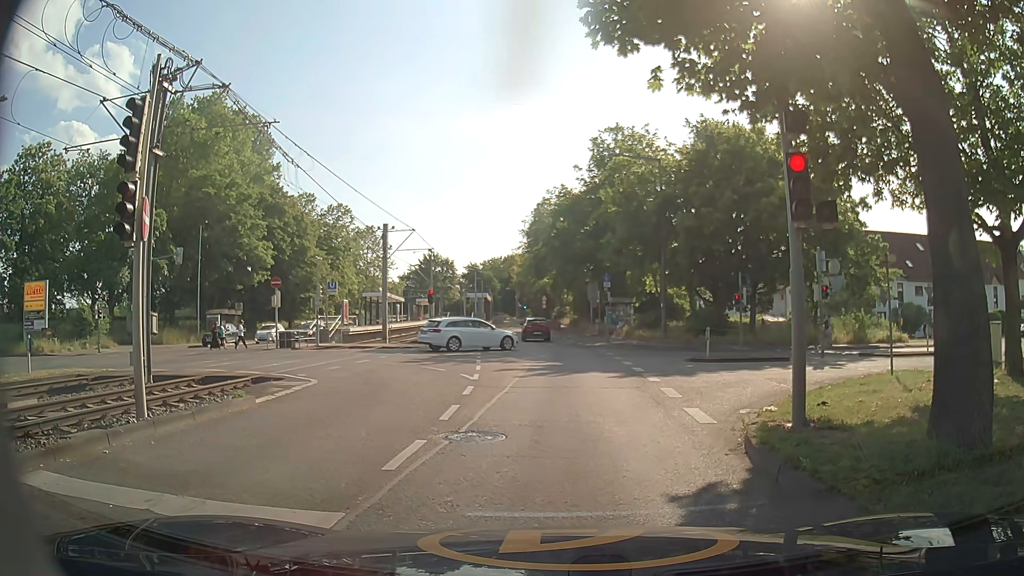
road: secondary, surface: asphalt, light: Day
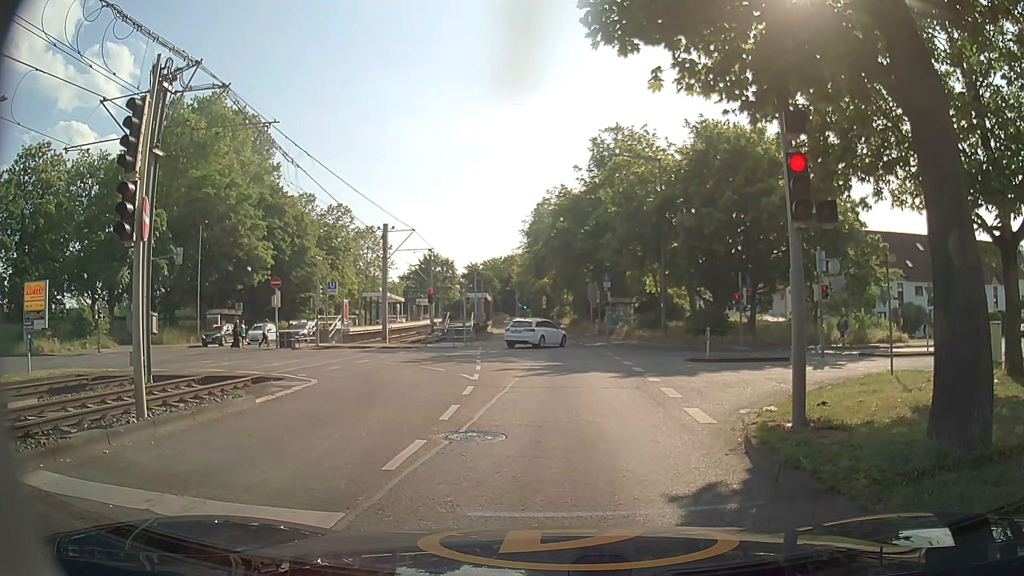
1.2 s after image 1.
(0.0, 0.0) m; 0°
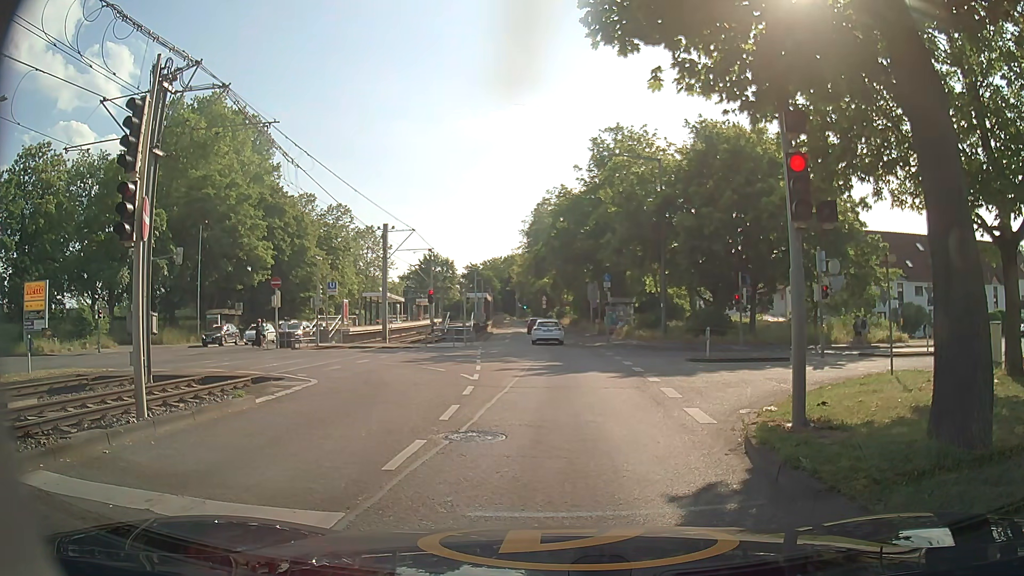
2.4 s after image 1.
(0.0, 0.0) m; 0°
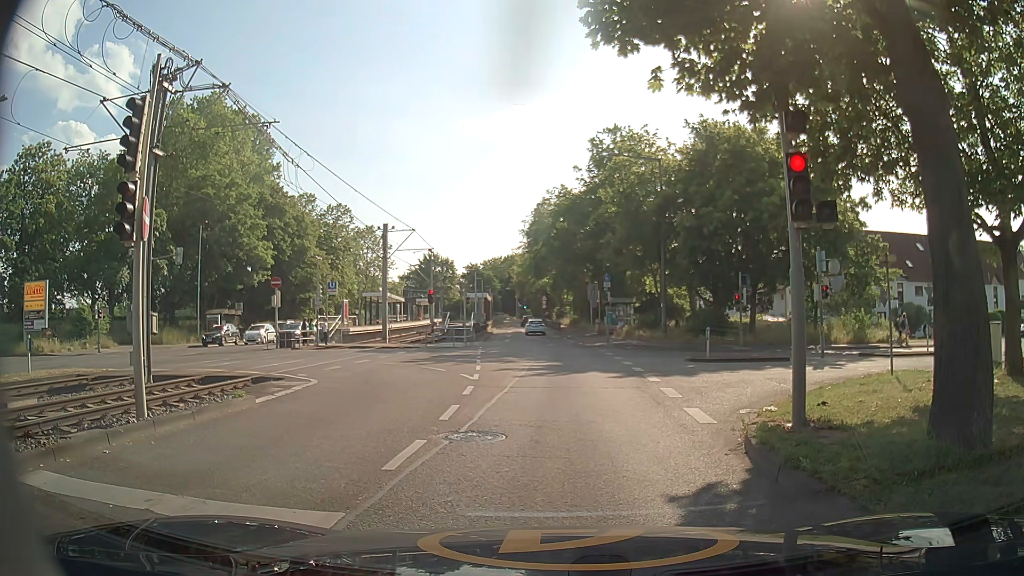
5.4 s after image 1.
(0.0, 0.0) m; 0°
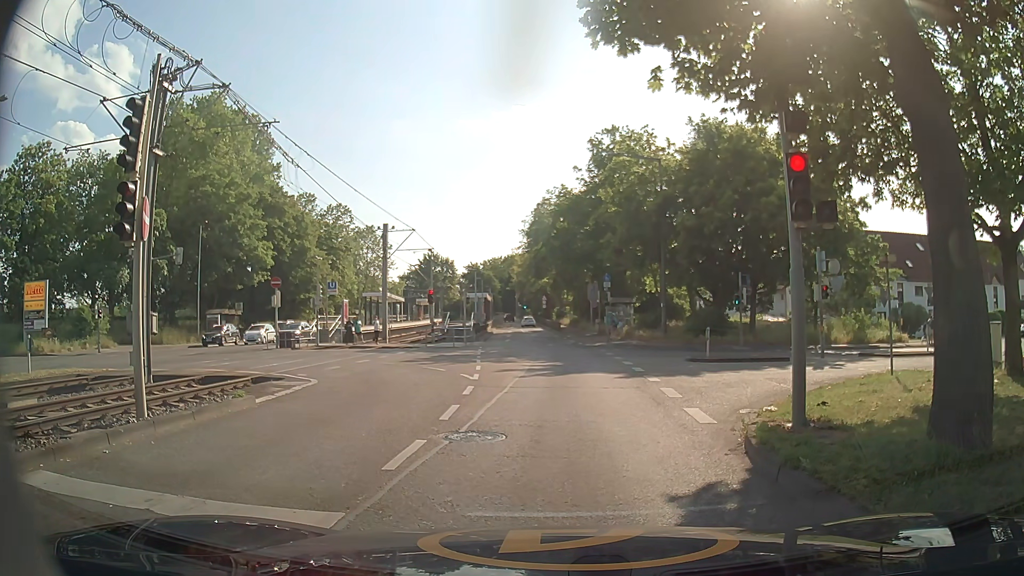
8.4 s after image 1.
(0.0, 0.0) m; 0°
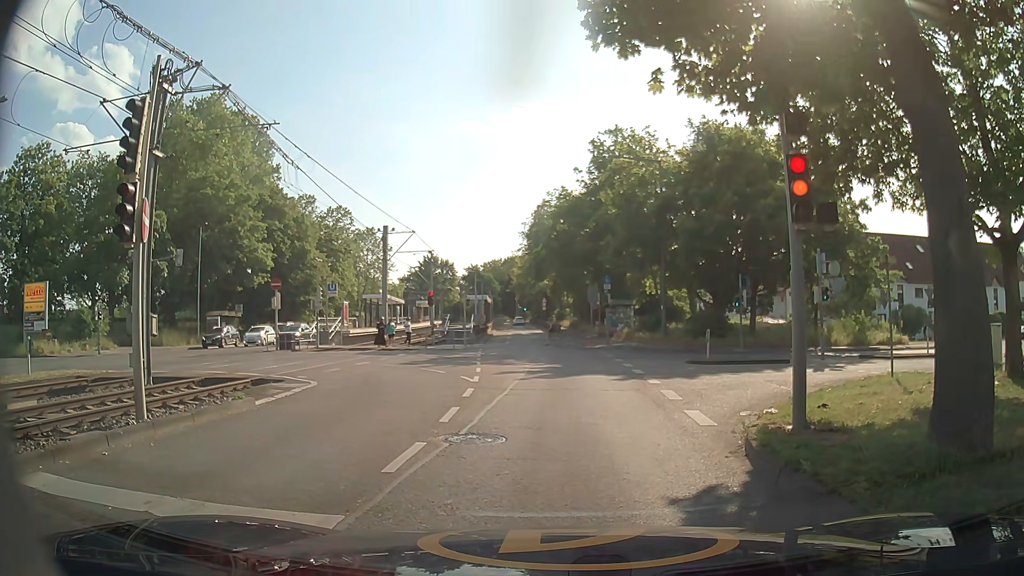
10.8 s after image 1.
(0.0, 0.0) m; 0°
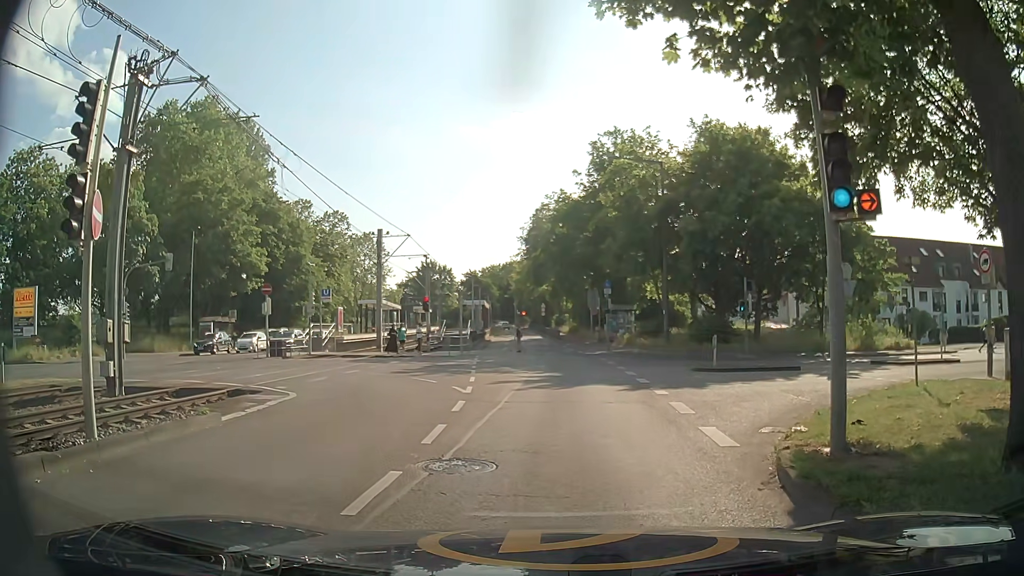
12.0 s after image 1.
(0.0, +1.4) m; -1°
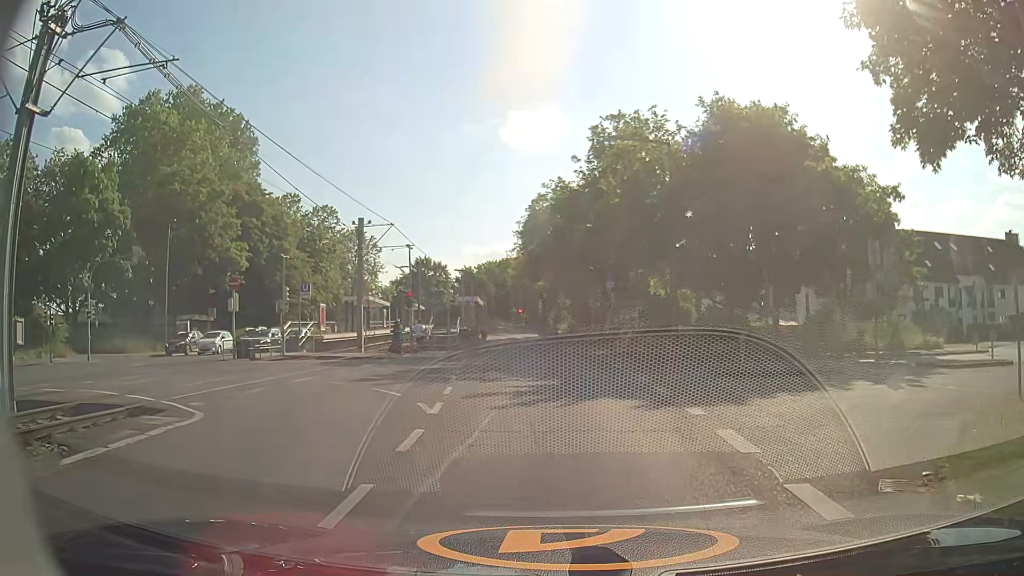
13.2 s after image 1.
(+0.2, +4.0) m; +2°
